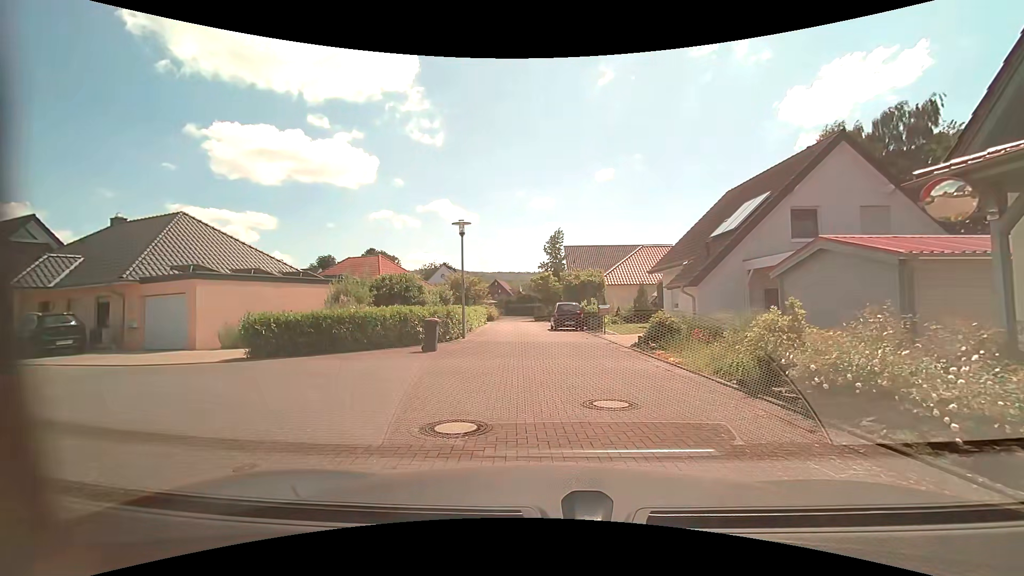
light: Day
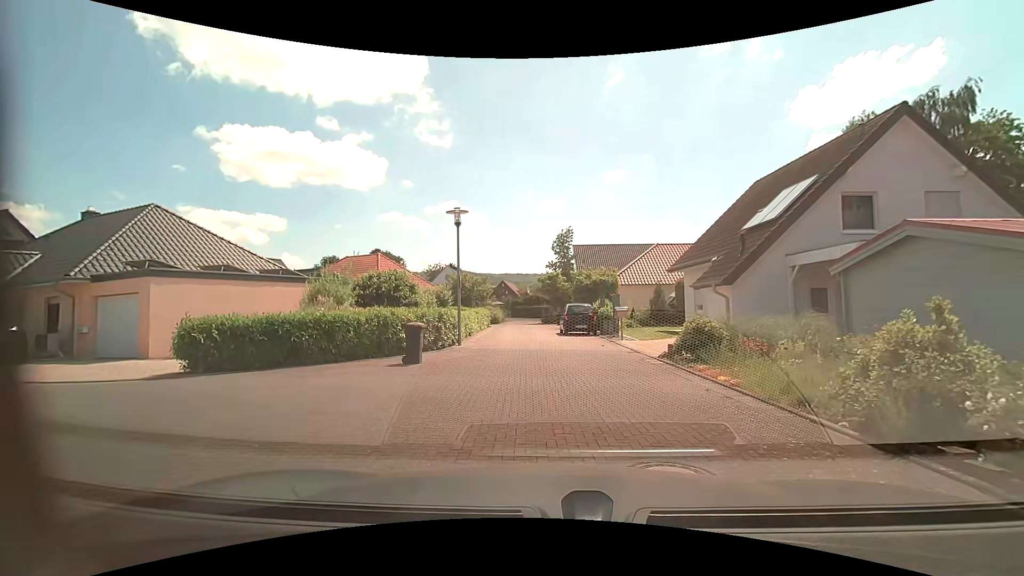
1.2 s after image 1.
(0.0, +2.7) m; -1°
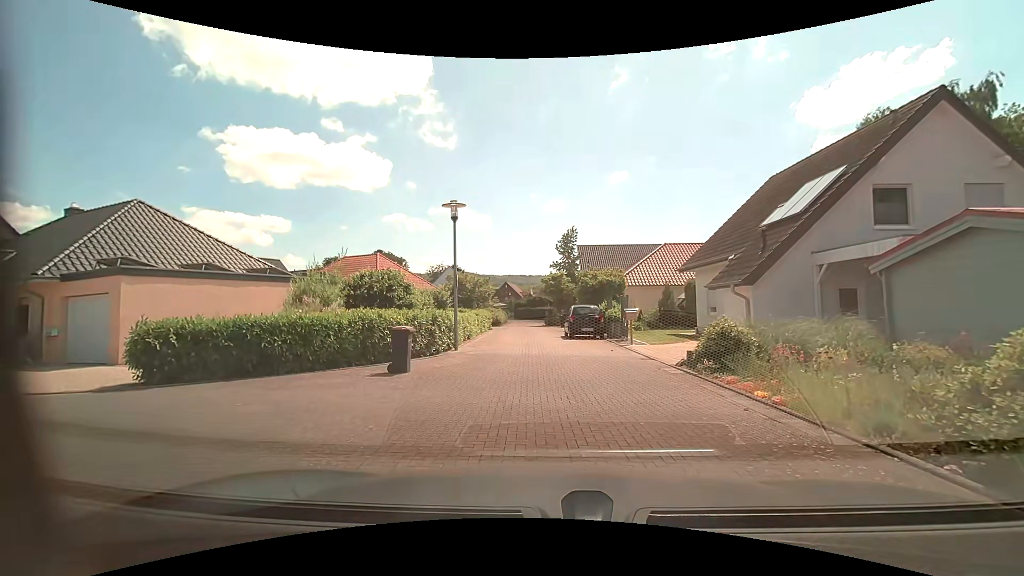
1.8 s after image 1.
(0.0, +1.4) m; 0°
